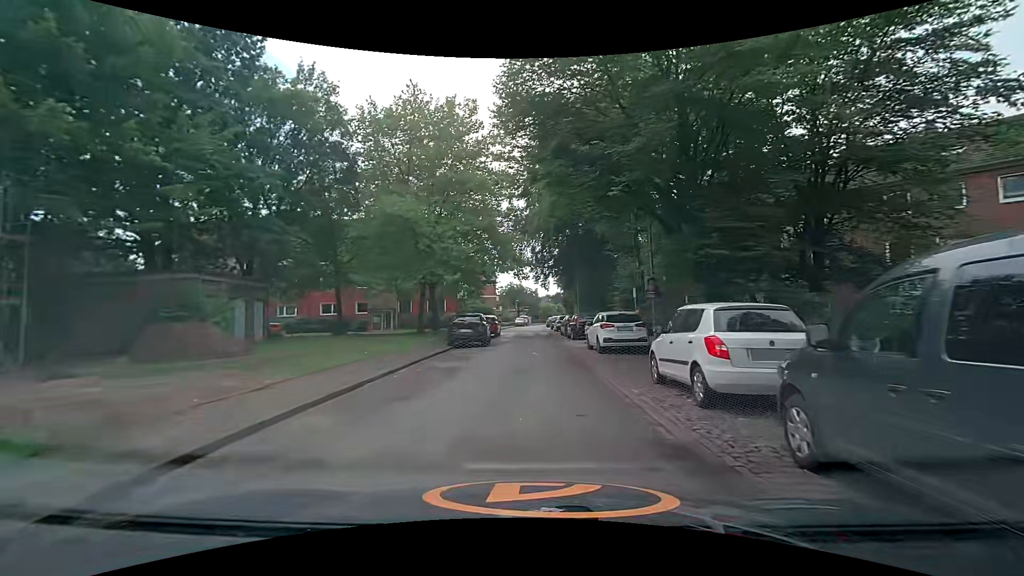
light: Day
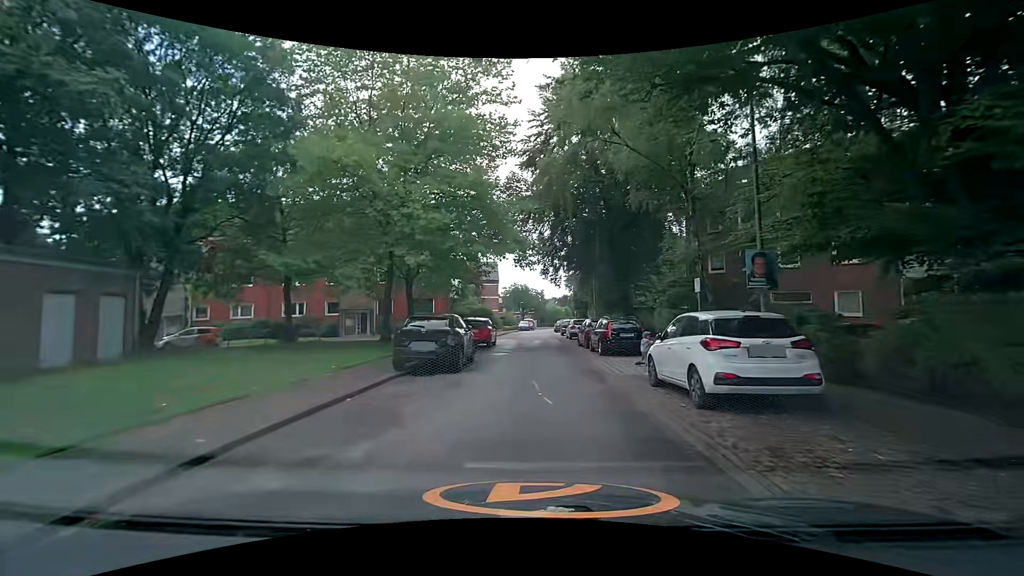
(-0.2, +9.8) m; -2°
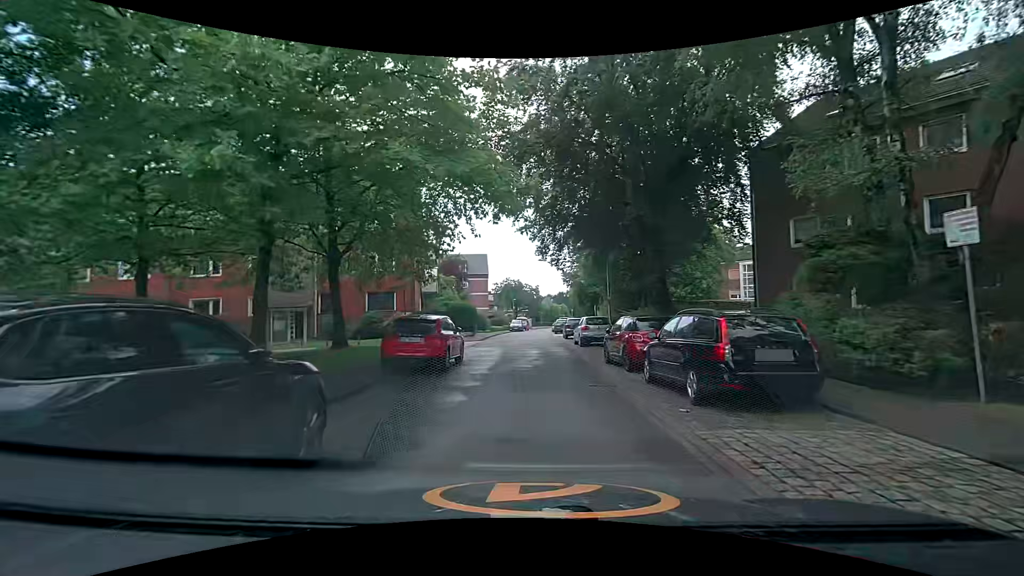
(+0.1, +11.5) m; +3°
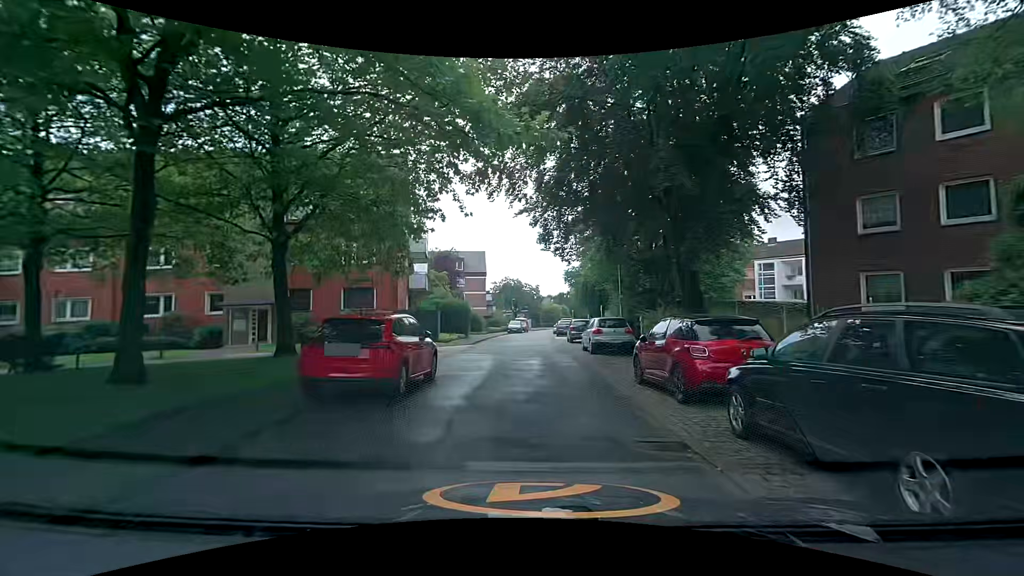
(-0.1, +4.6) m; -1°
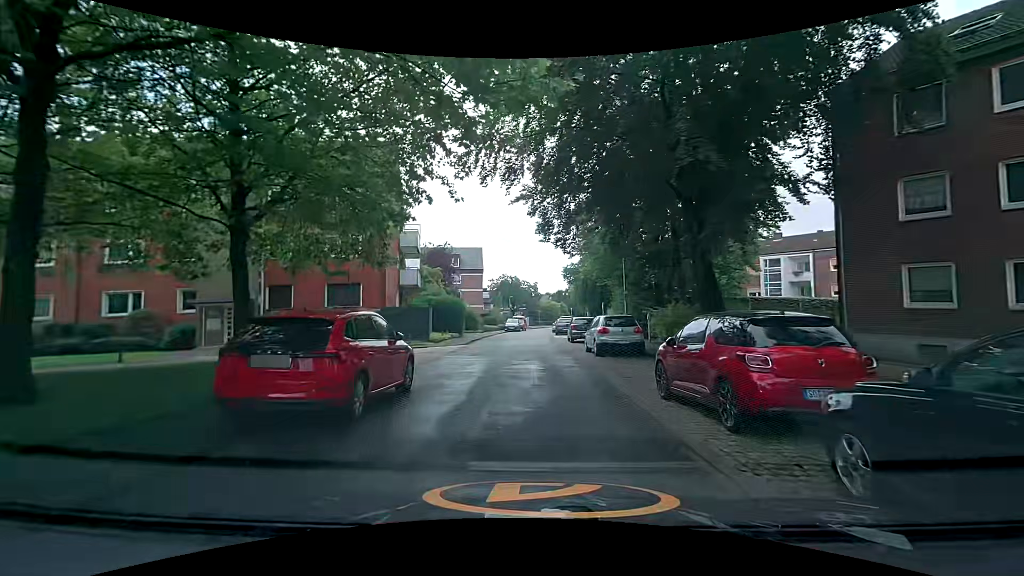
(0.0, +2.1) m; -1°
